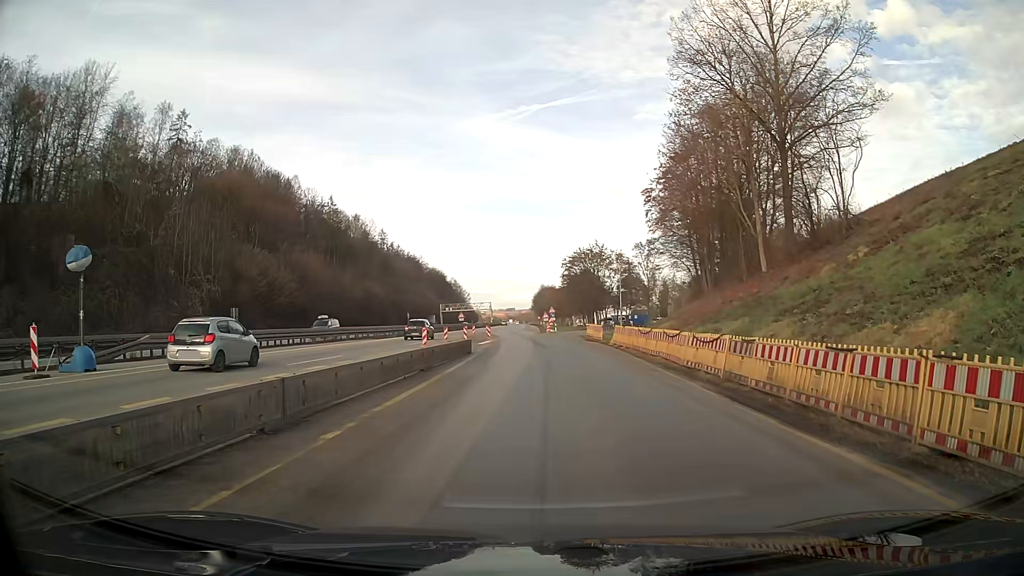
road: motorway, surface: asphalt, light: Day
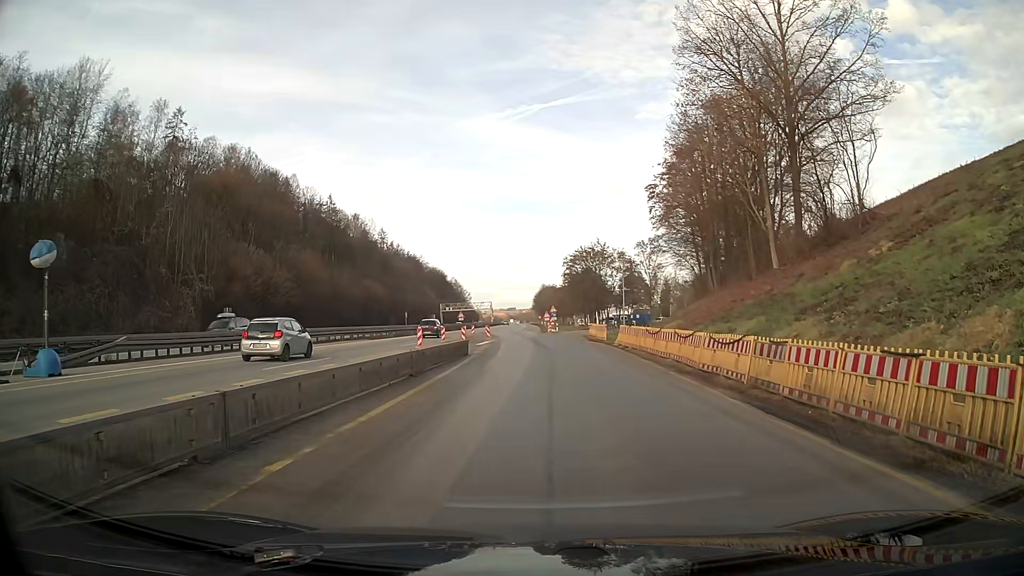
(0.0, +1.8) m; 0°
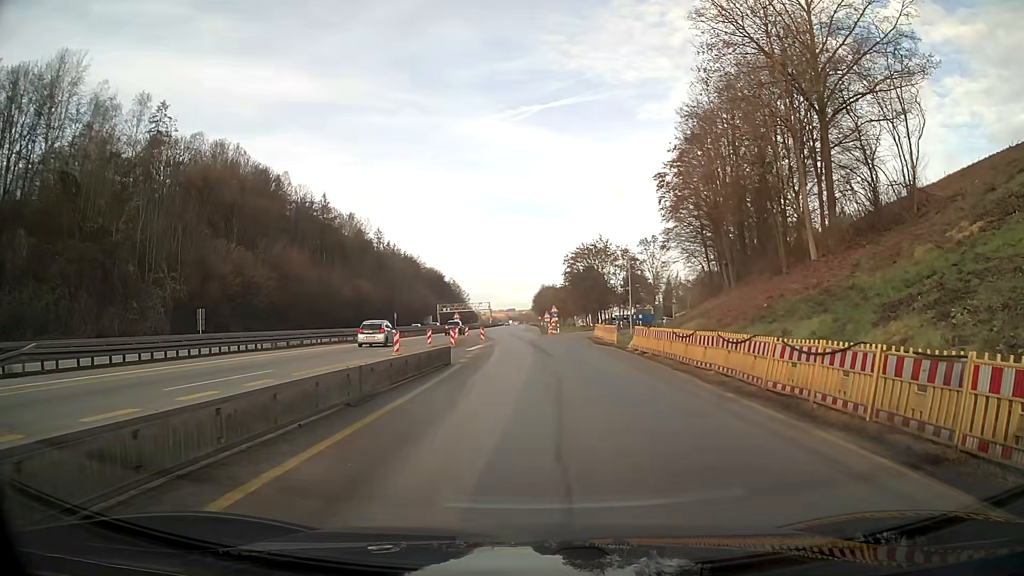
(0.0, +5.5) m; 0°
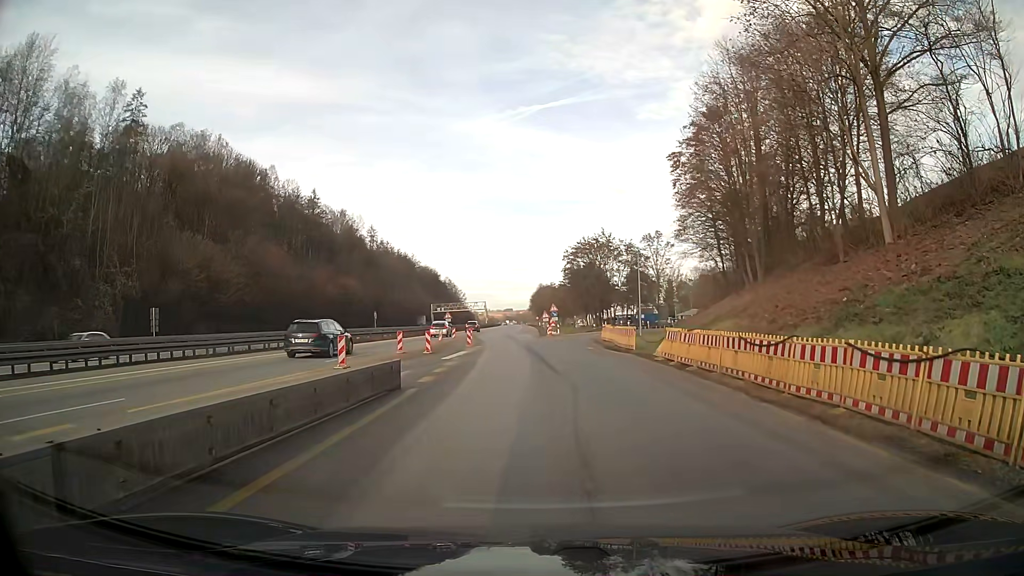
(0.0, +7.6) m; 0°
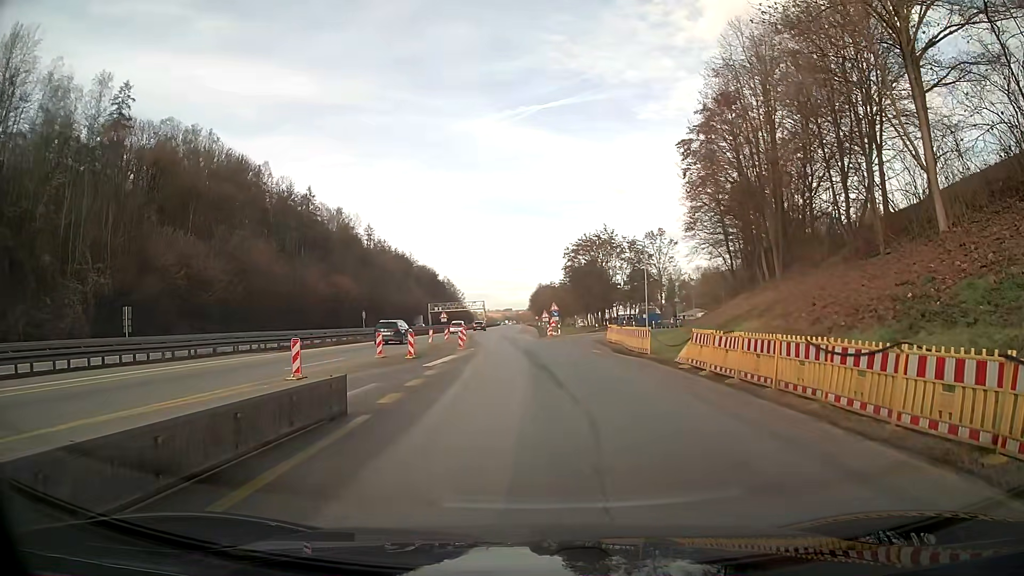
(0.0, +3.9) m; 0°
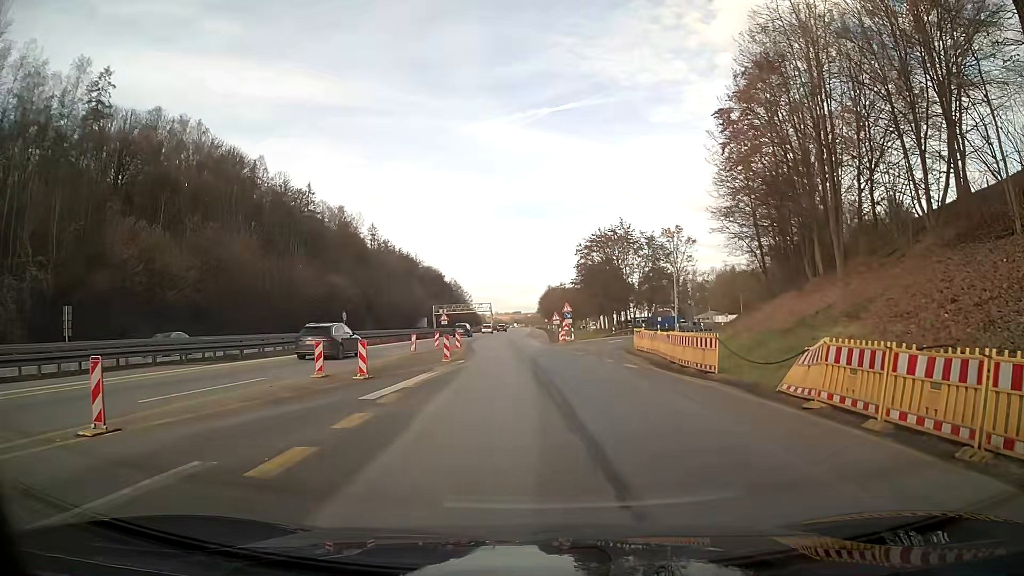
(0.0, +8.5) m; -1°
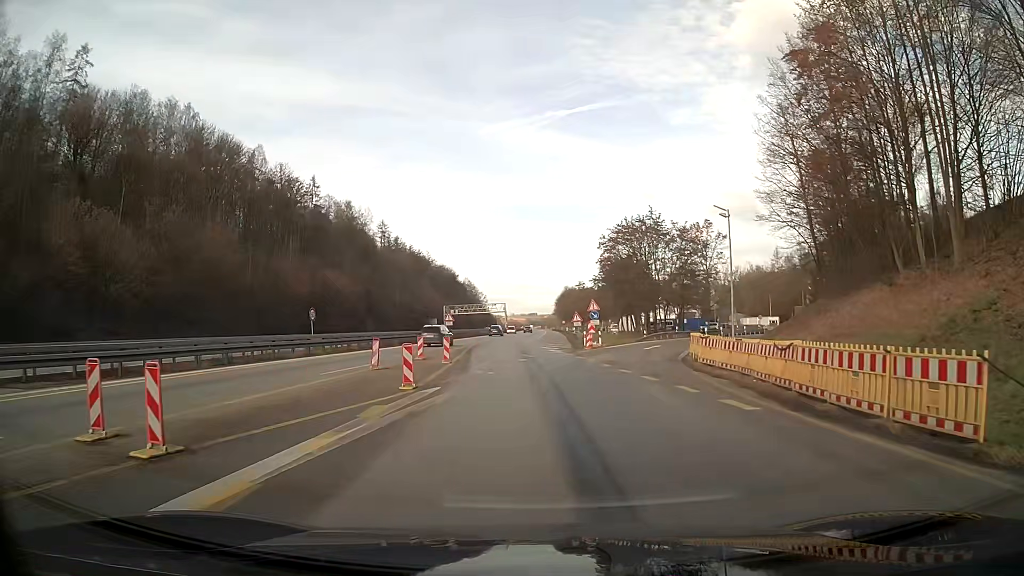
(-0.2, +10.7) m; -1°
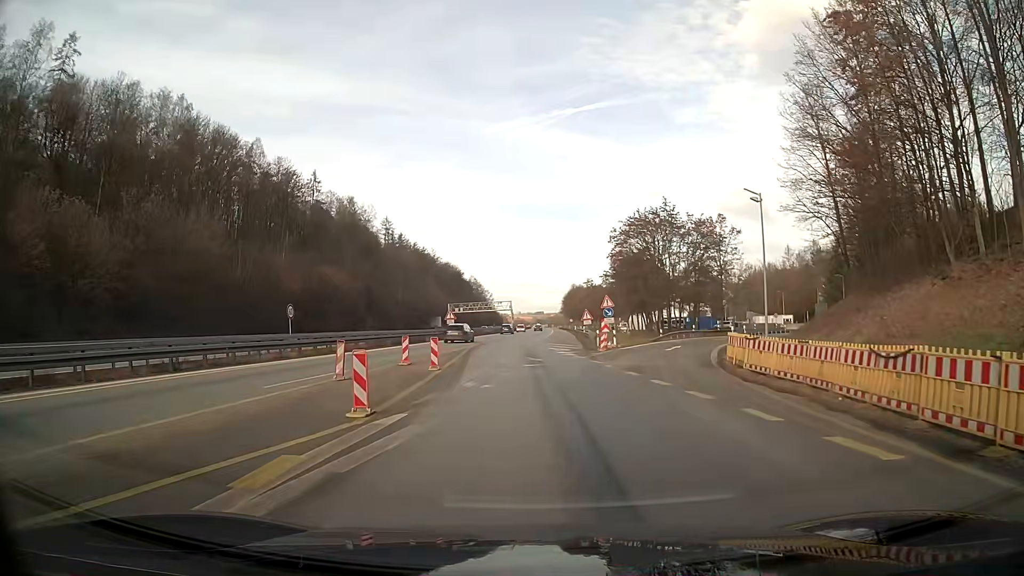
(0.0, +4.8) m; 0°
(0, +10) (-1, +20) (-1, +30) (-1, +40) (-1, +50) (-1, +60) (-1, +70) (0, +80) (0, +90) (+1, +100) m
